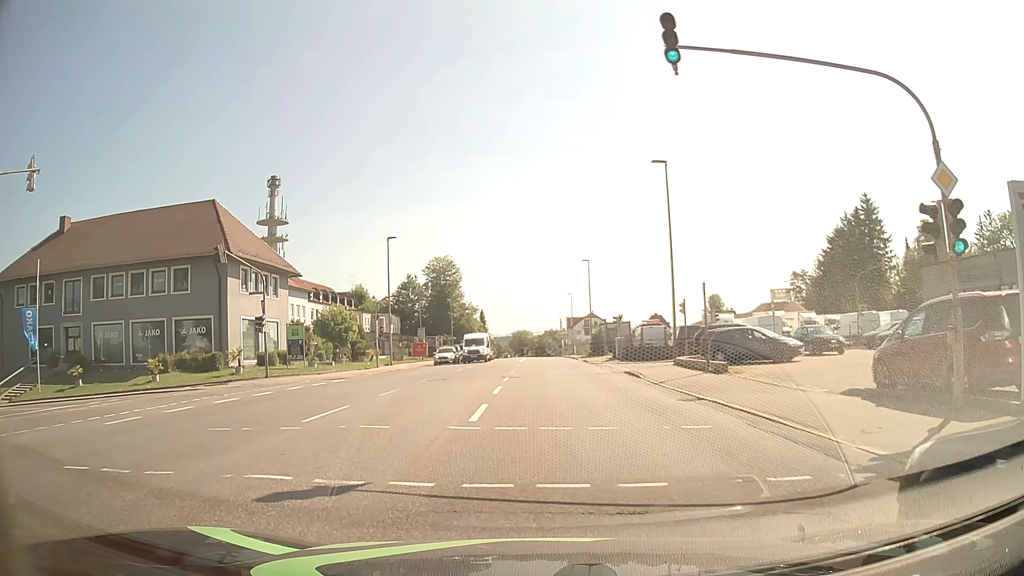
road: tertiary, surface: asphalt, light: Day
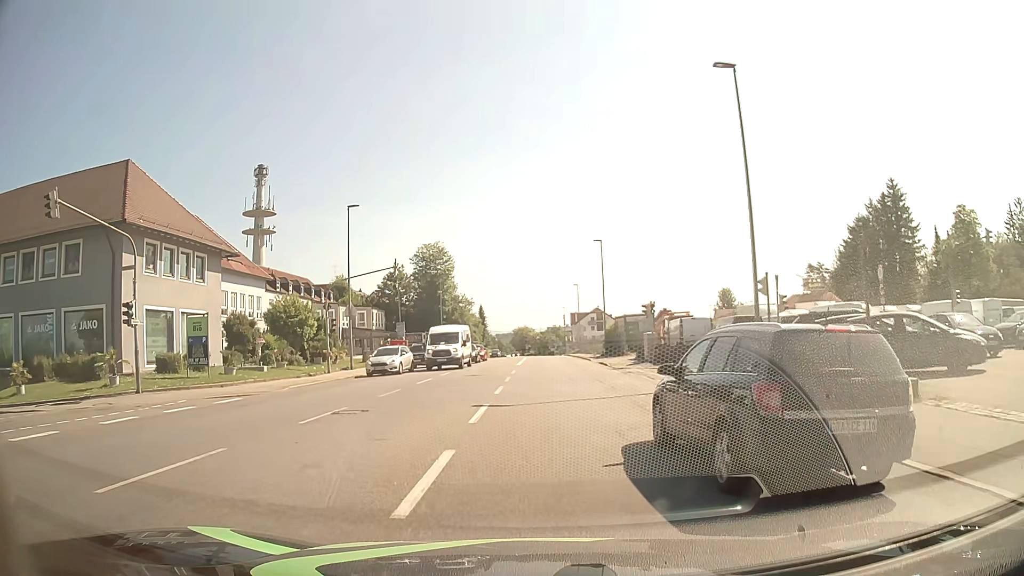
(+0.1, +13.0) m; 0°
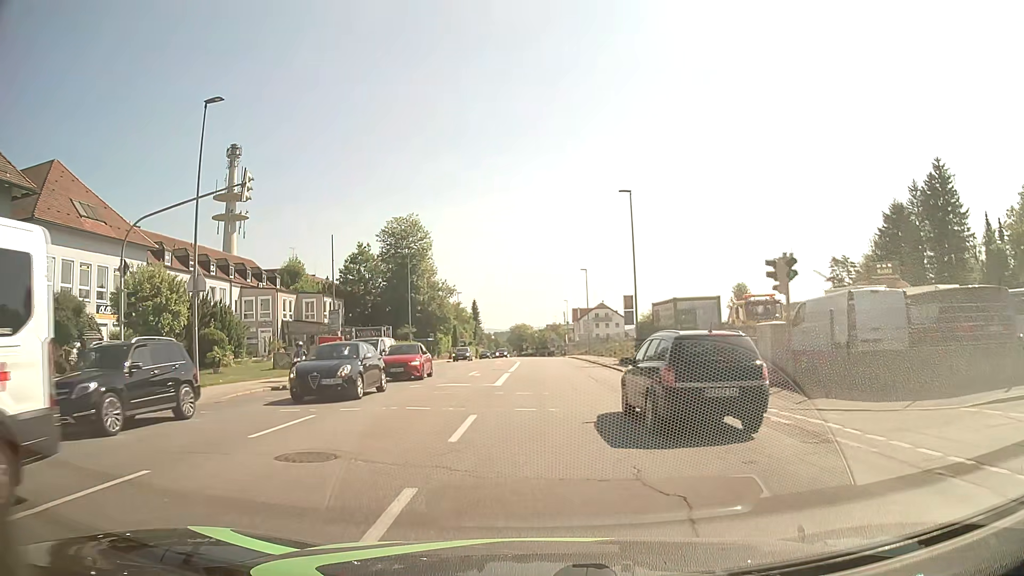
(0.0, +20.1) m; 0°
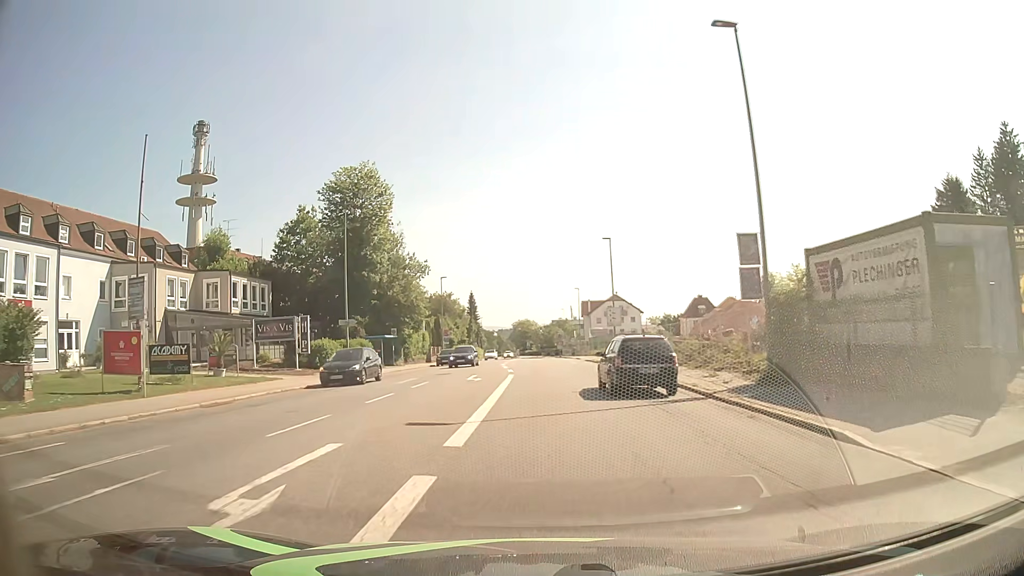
(0.0, +23.0) m; 0°
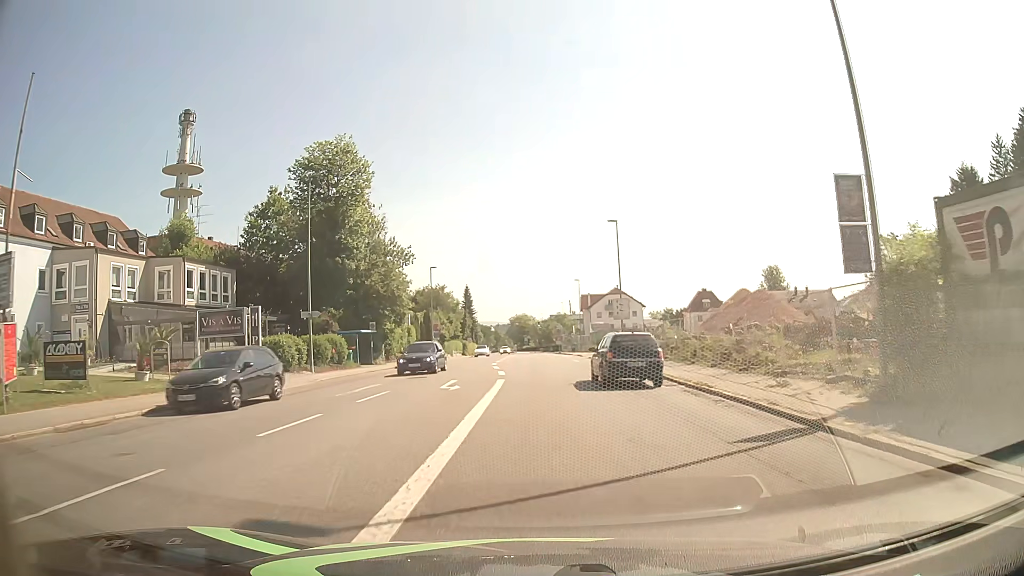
(0.0, +6.5) m; 0°
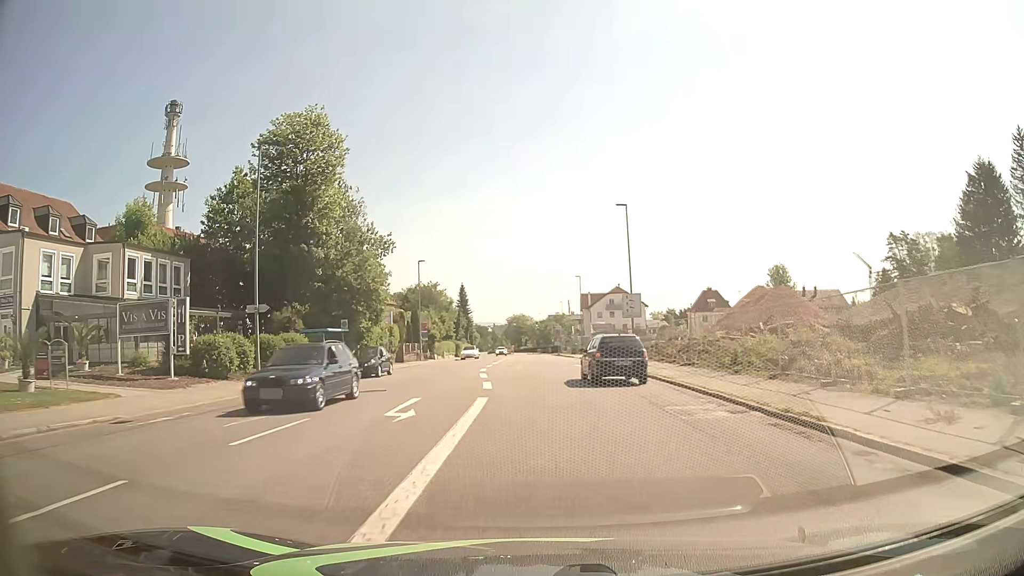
(0.0, +6.8) m; 0°
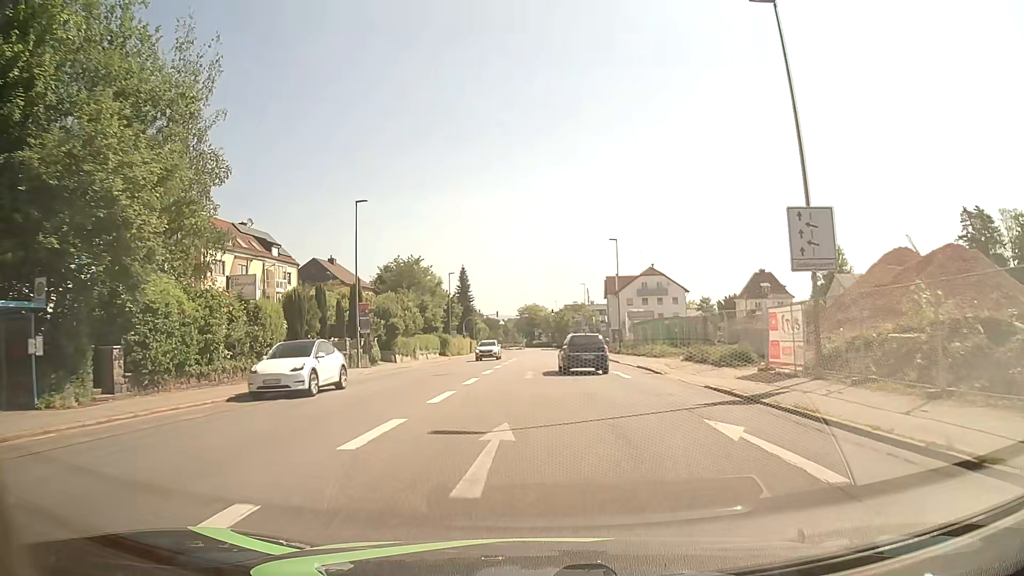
(-0.2, +28.7) m; -1°
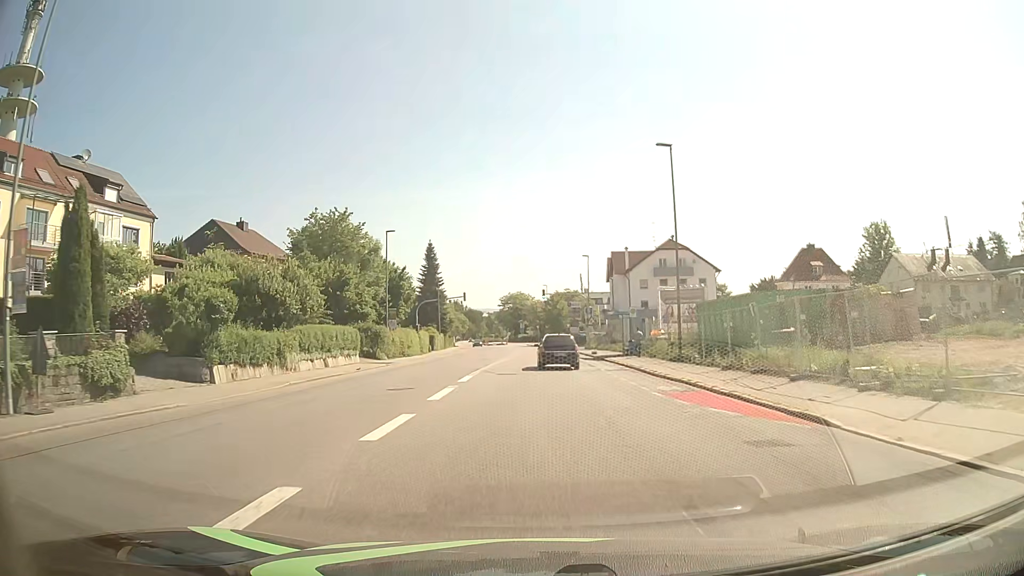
(+0.1, +29.3) m; +1°
(0, +10) (0, +20) (0, +30) (0, +40) (0, +50) (0, +60) (0, +70) (0, +80) (-1, +90) (-1, +100) m
